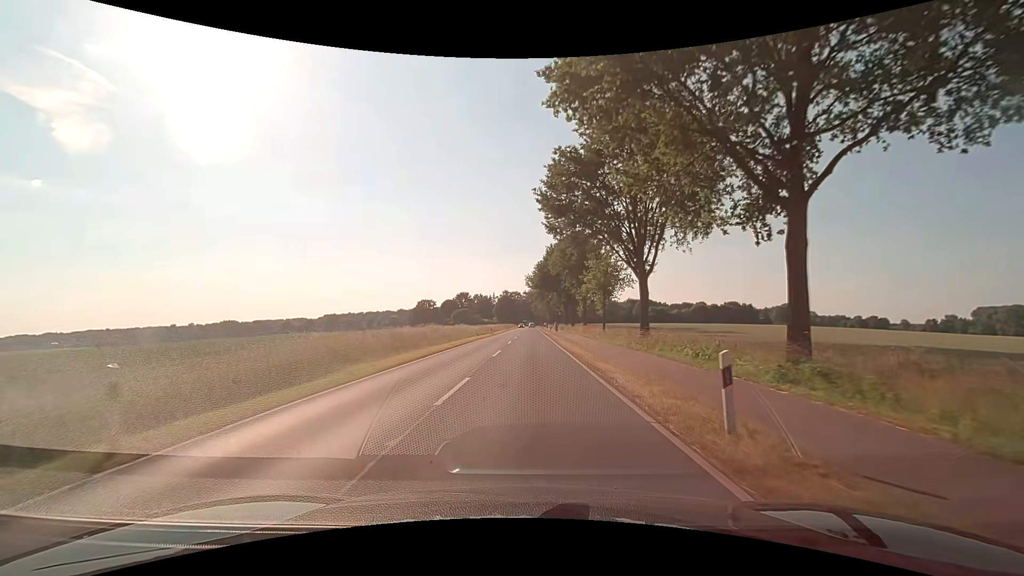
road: secondary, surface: asphalt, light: Day
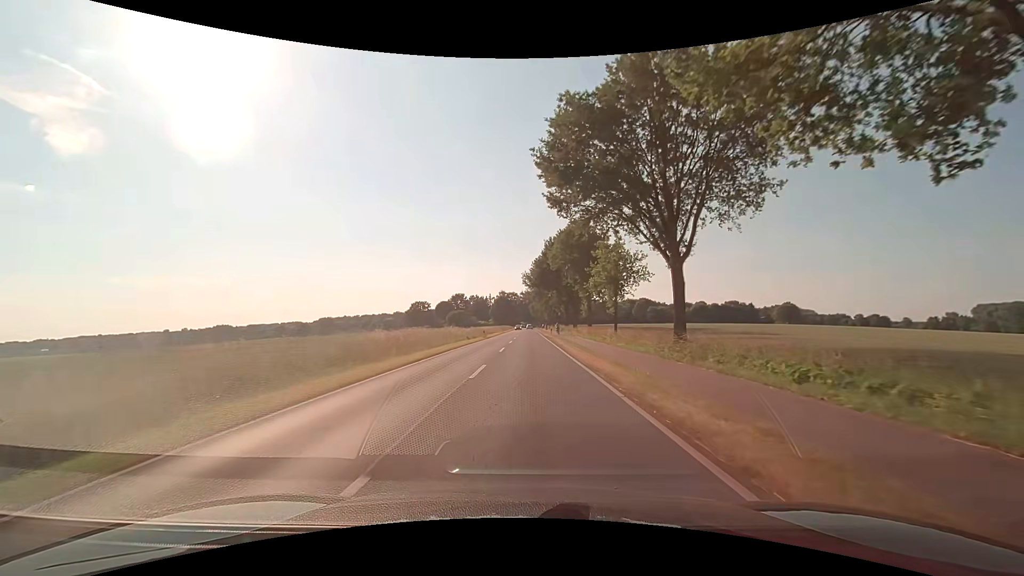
(0.0, +7.8) m; 0°
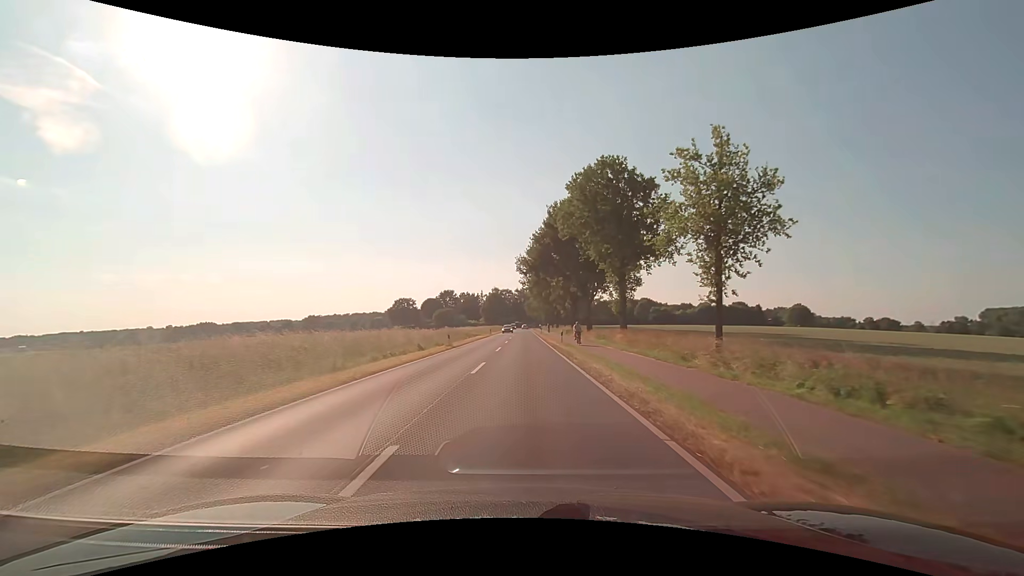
(+0.2, +23.3) m; +1°
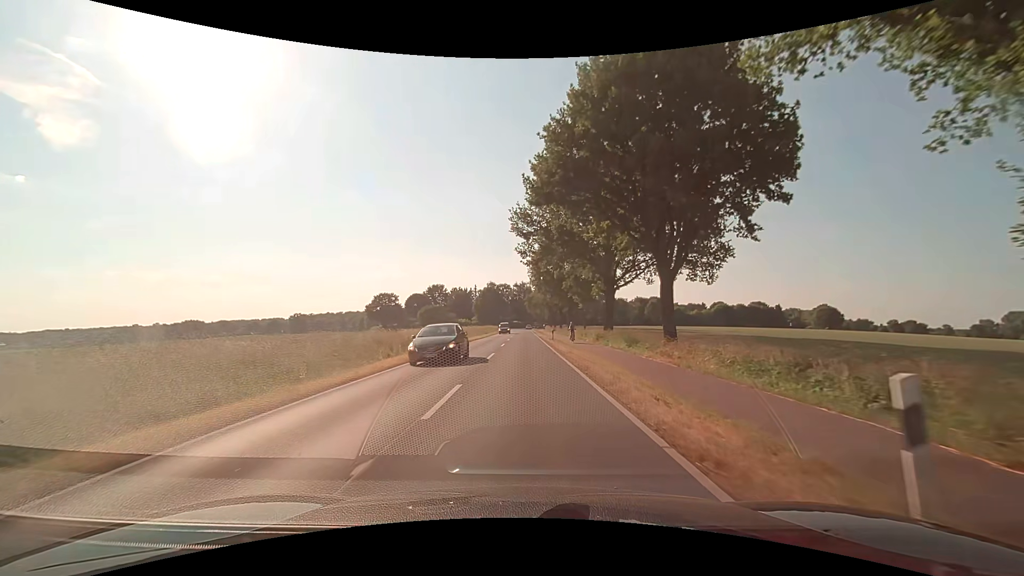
(0.0, +31.0) m; 0°
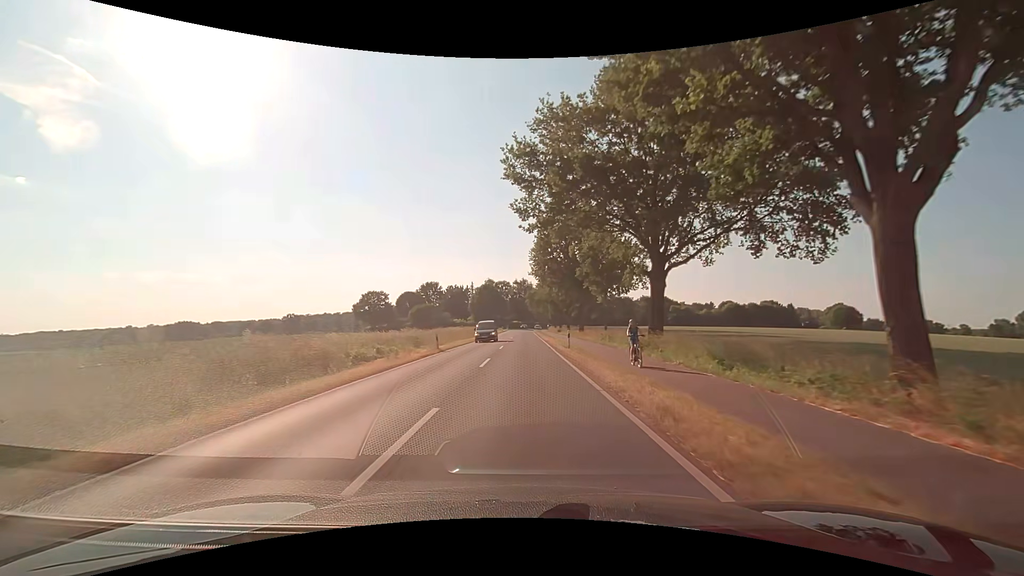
(0.0, +15.5) m; 0°
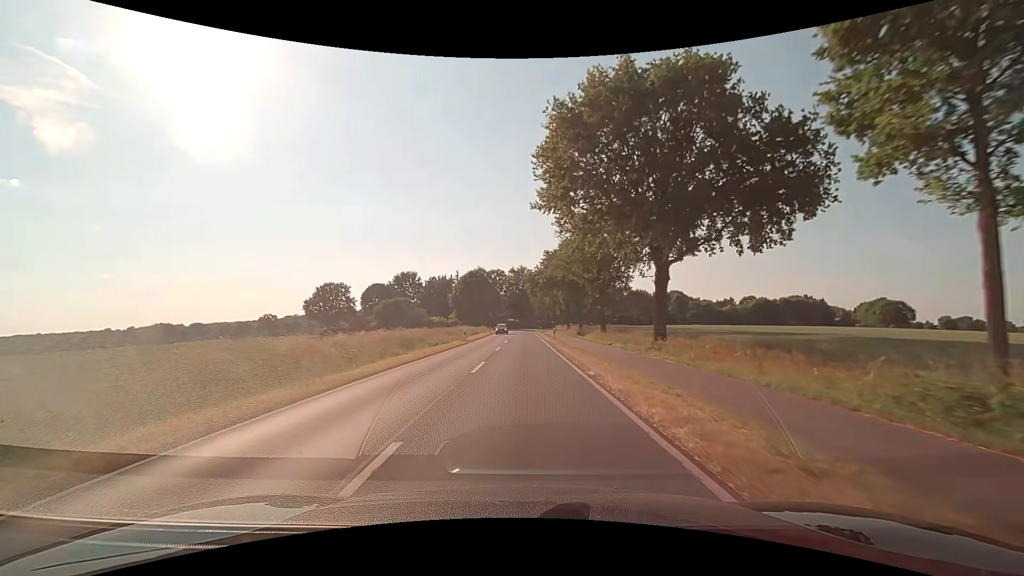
(+0.2, +38.8) m; 0°
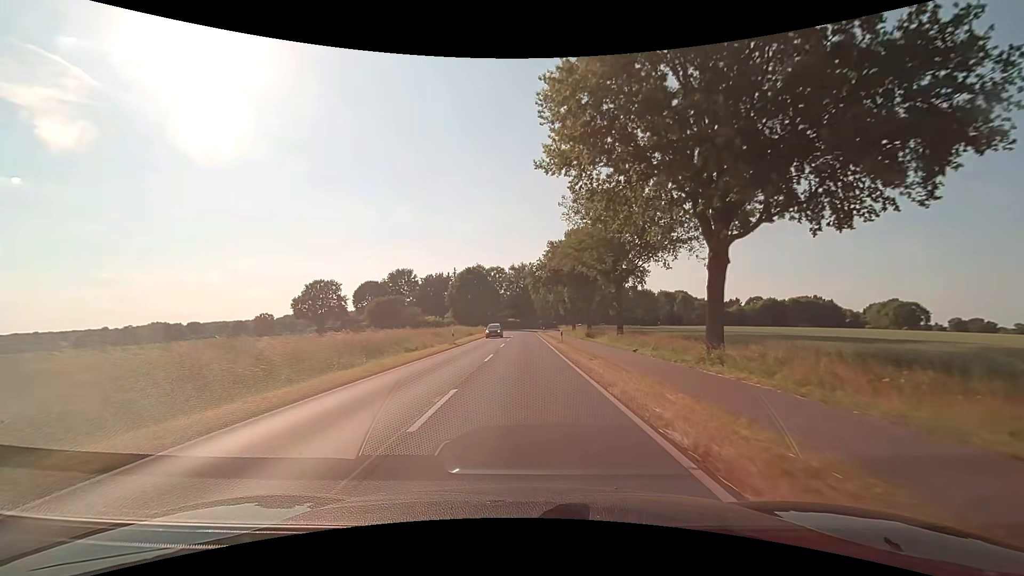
(0.0, +7.8) m; 0°
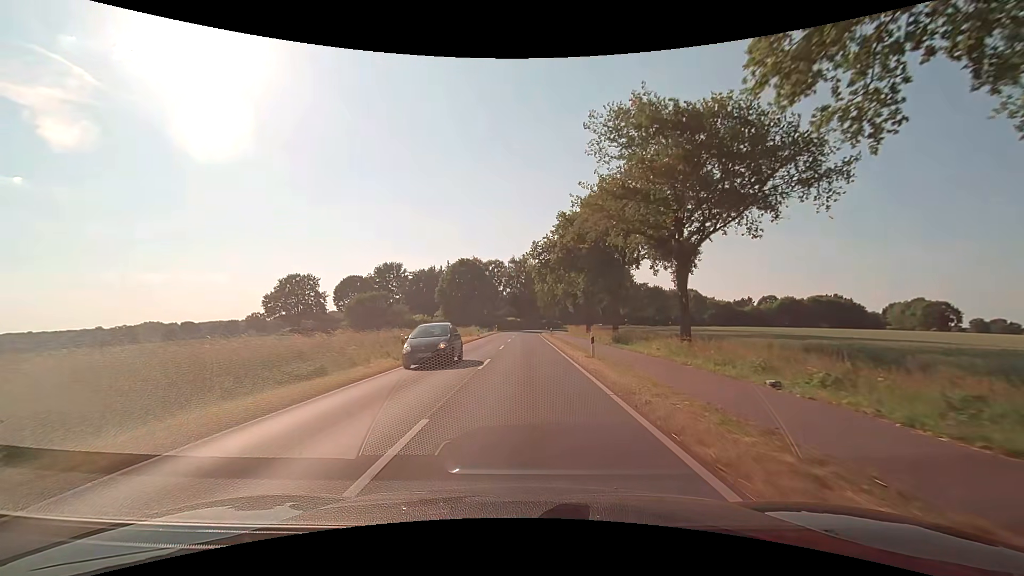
(-0.1, +15.5) m; 0°
(0, +10) (0, +20) (0, +30) (0, +40) (0, +50) (+1, +60) (+1, +70) (+2, +80) (+3, +90) (+5, +100) m
